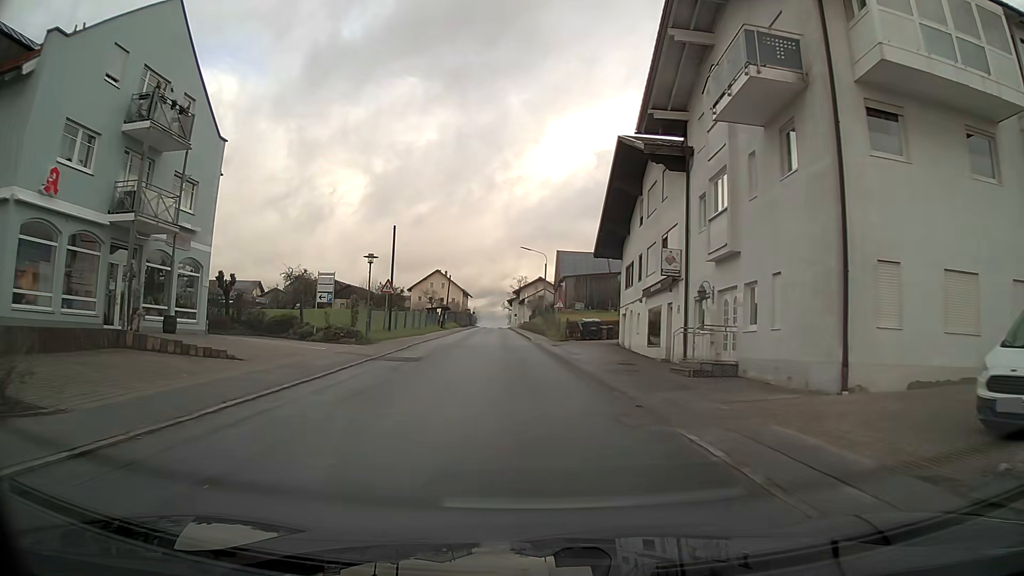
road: tertiary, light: Day
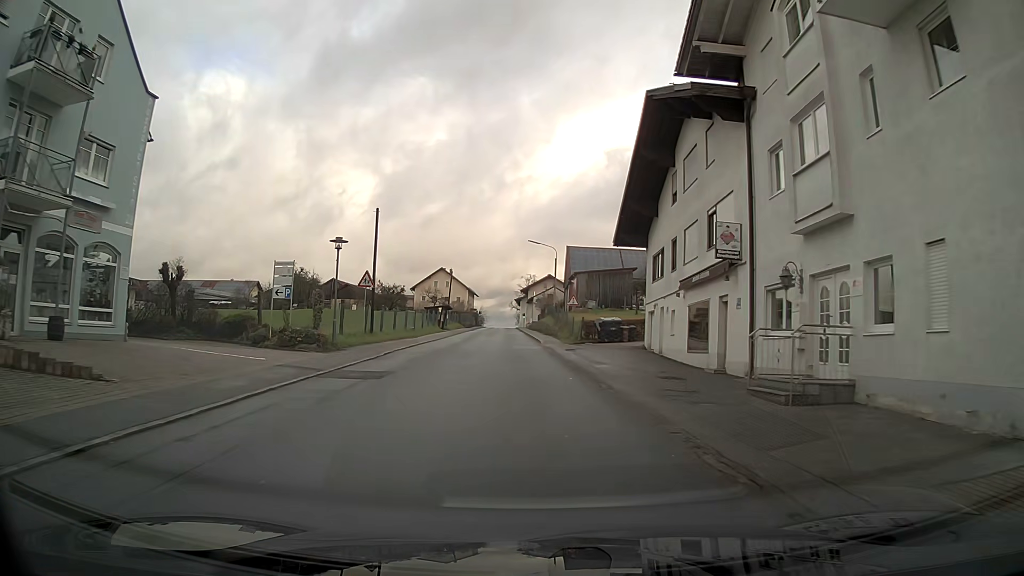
(0.0, +6.5) m; -1°
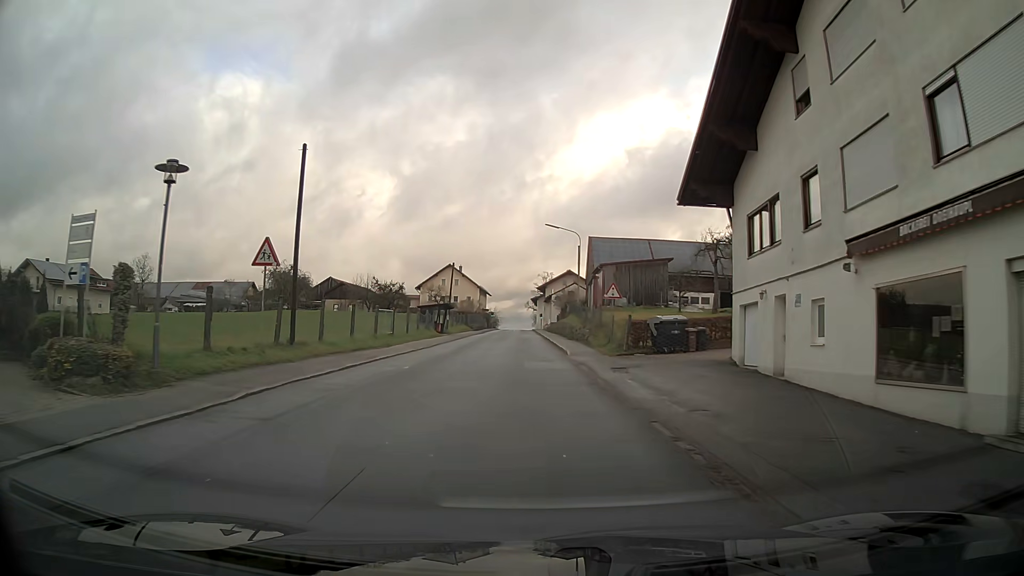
(-0.2, +13.2) m; -1°
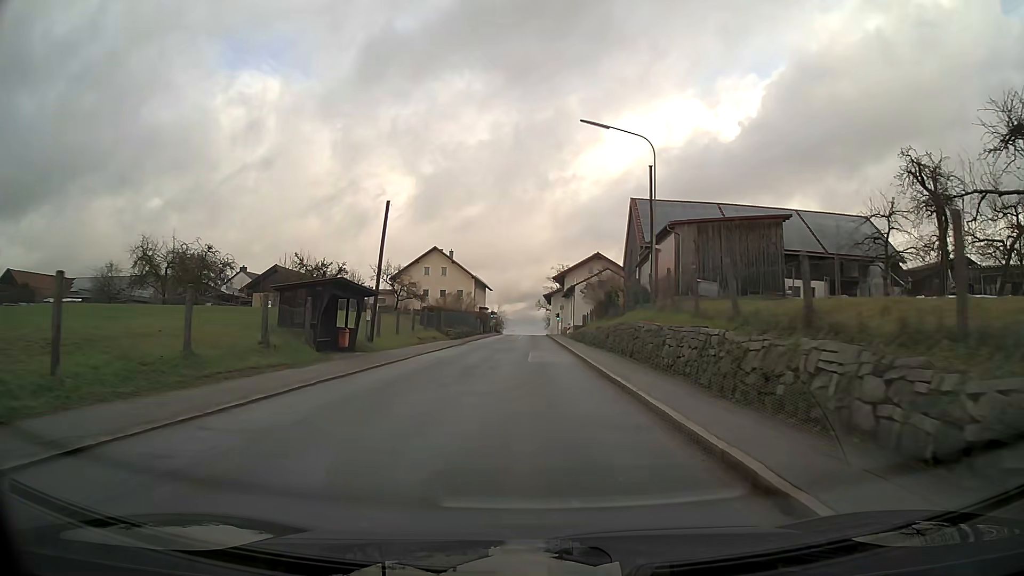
(-0.3, +32.8) m; -1°
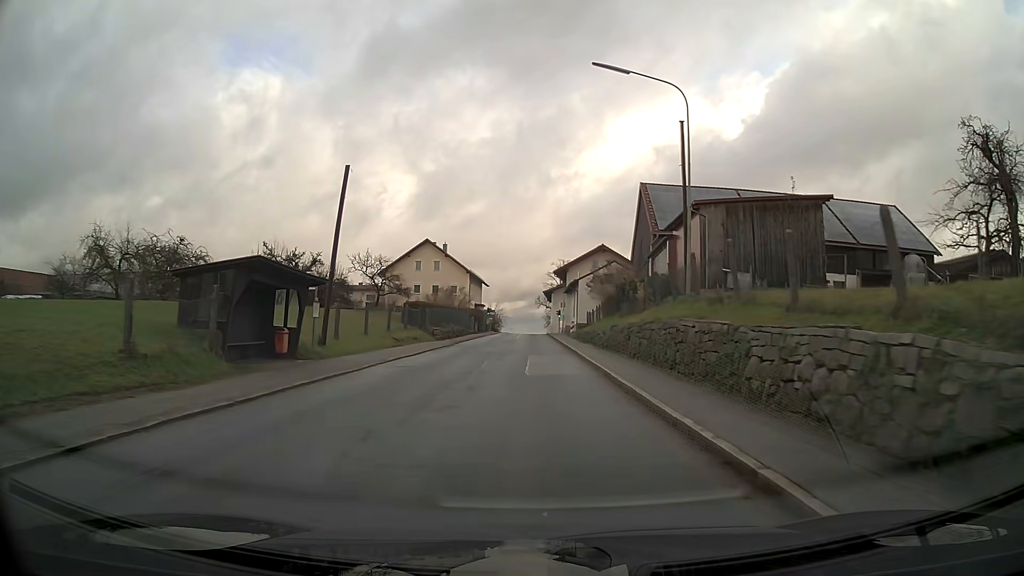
(0.0, +6.6) m; 0°
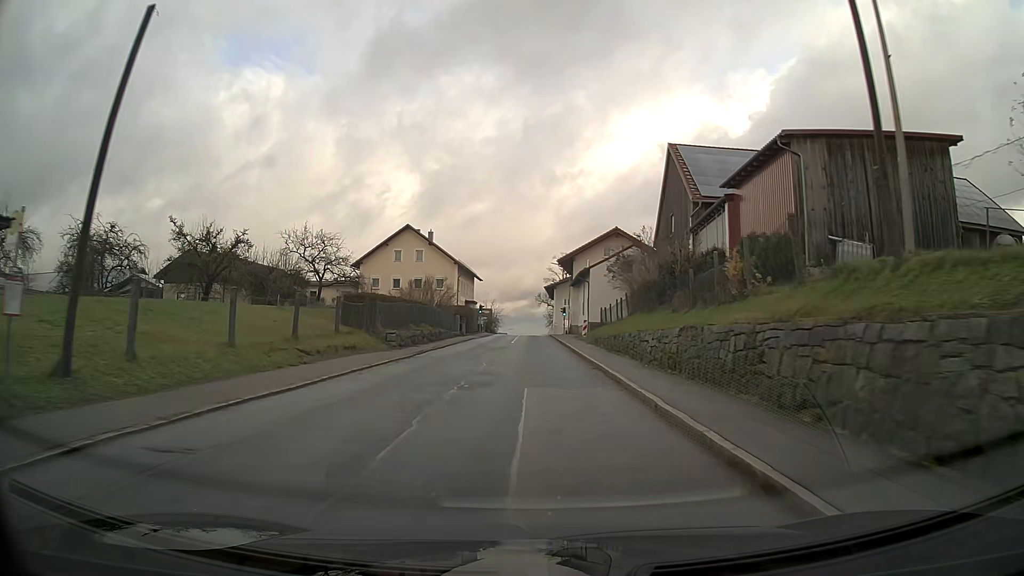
(0.0, +13.4) m; 0°
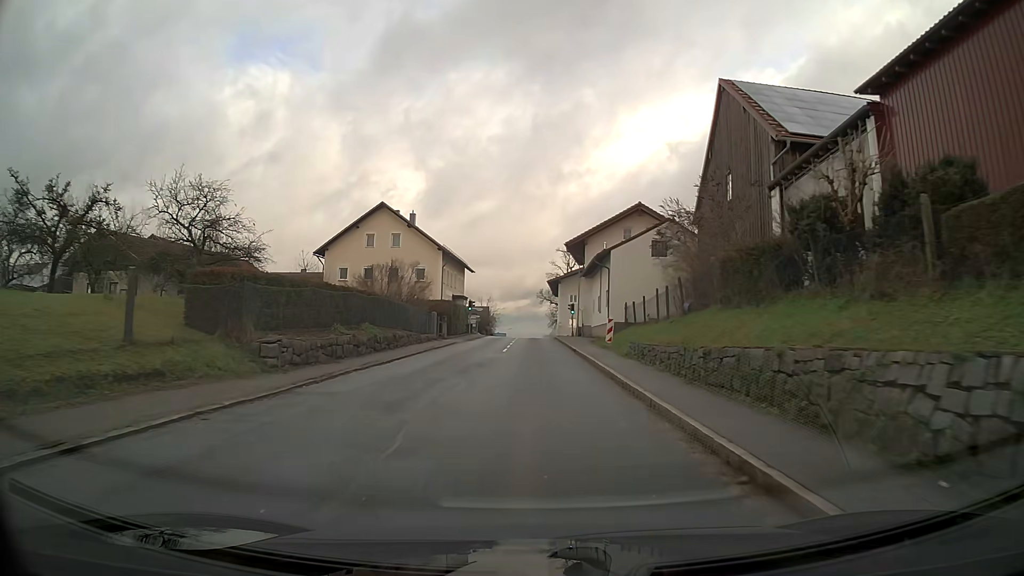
(0.0, +13.6) m; 0°
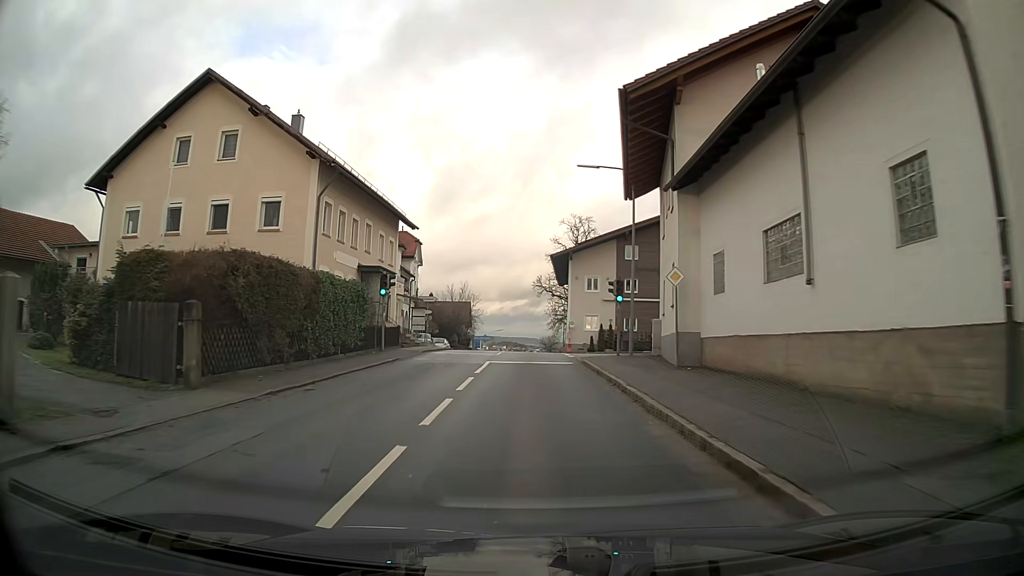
(+0.1, +35.0) m; +1°
(0, +10) (0, +20) (0, +30) (0, +40) (0, +50) (0, +60) (-1, +70) (-1, +80) (-1, +90) (-1, +100) m
